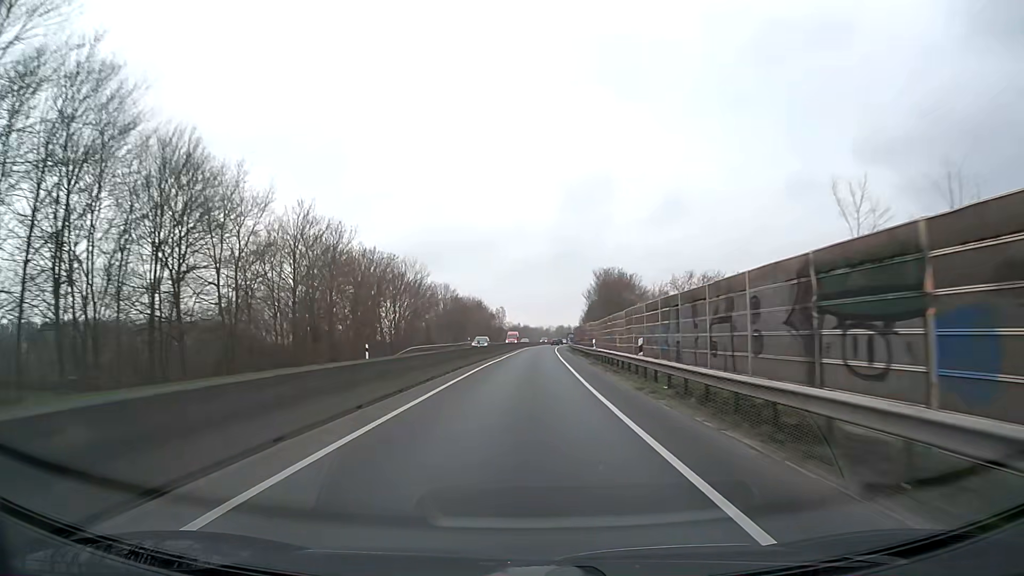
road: trunk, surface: asphalt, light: Day
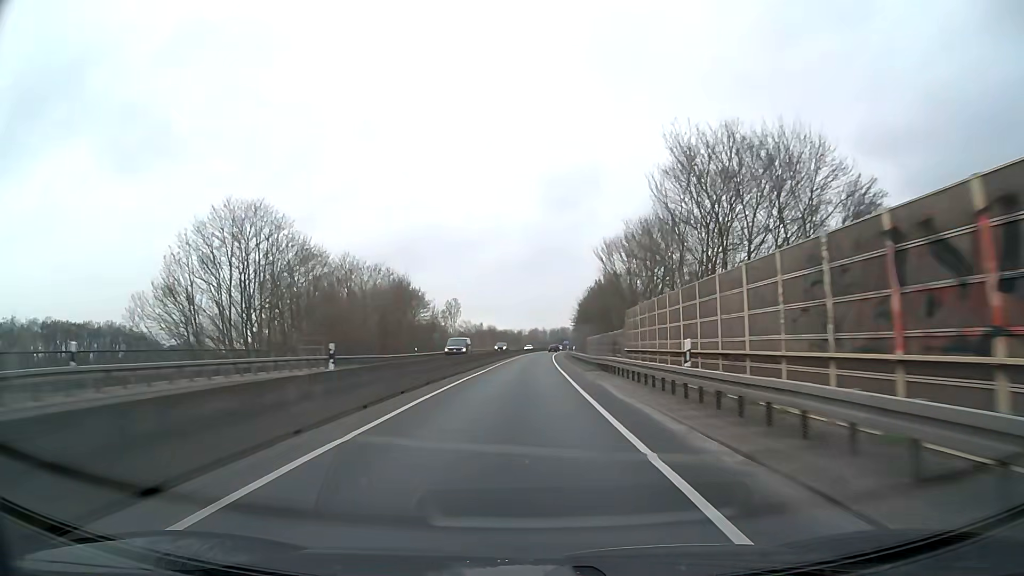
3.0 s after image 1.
(+1.8, +79.1) m; +2°
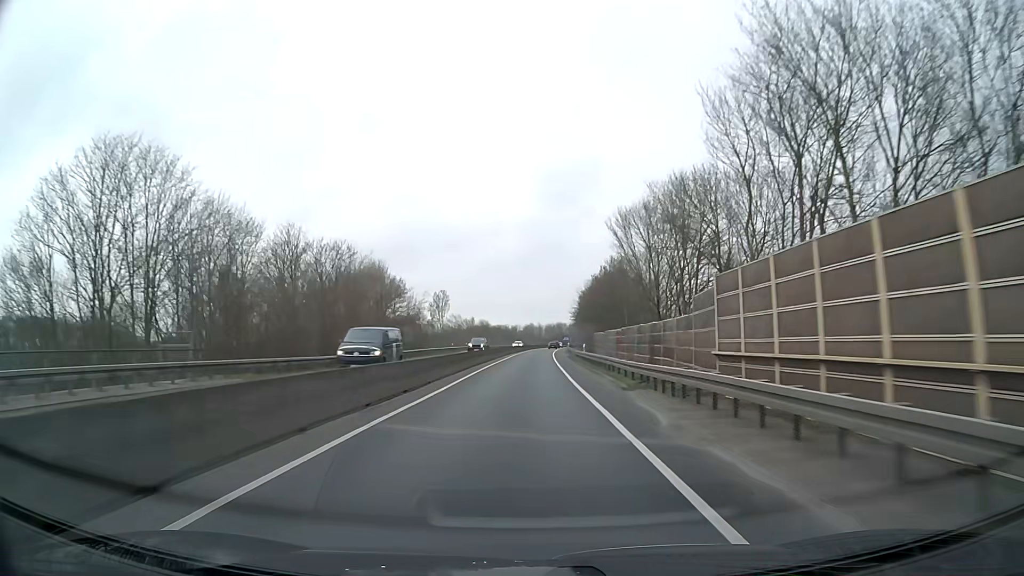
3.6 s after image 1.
(+0.1, +15.8) m; 0°
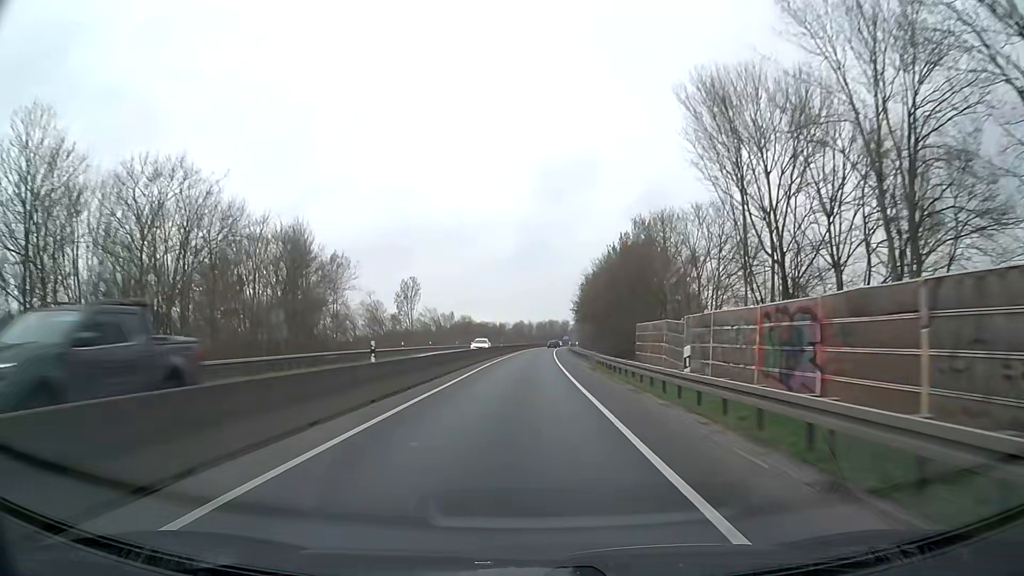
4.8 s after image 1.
(+0.2, +31.7) m; +1°
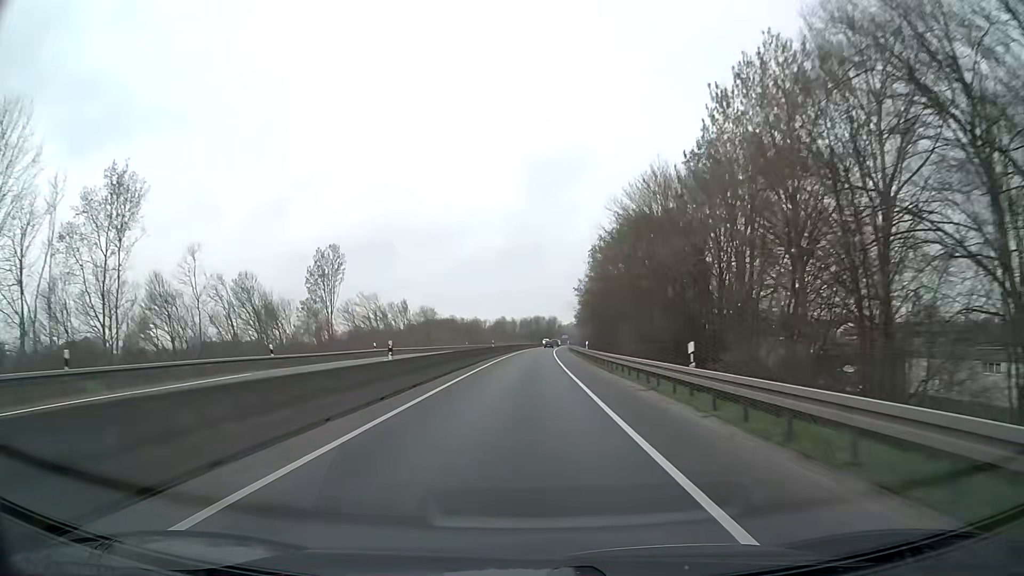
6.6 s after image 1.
(+0.6, +47.6) m; +1°
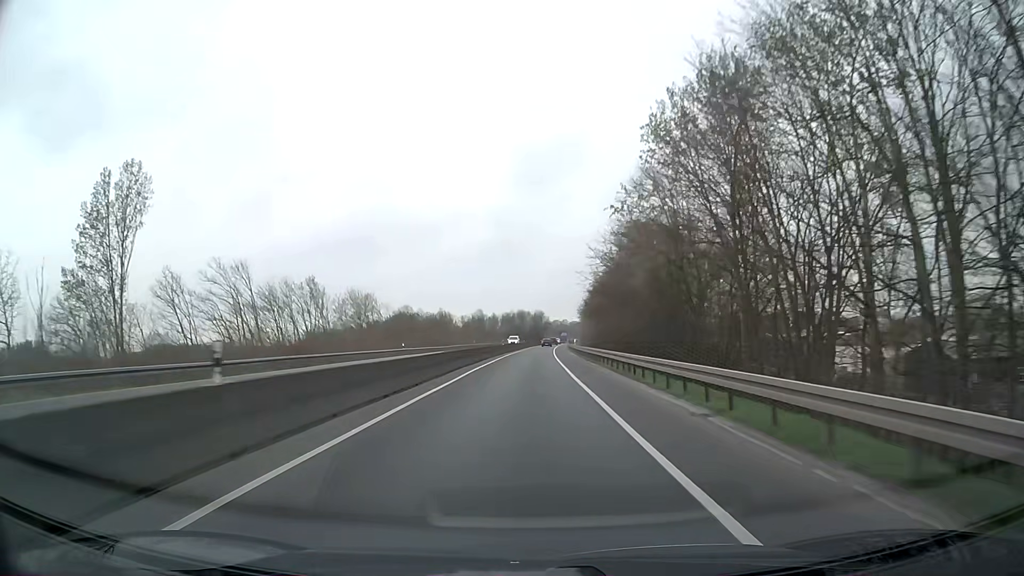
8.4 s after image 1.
(+0.7, +47.6) m; +1°
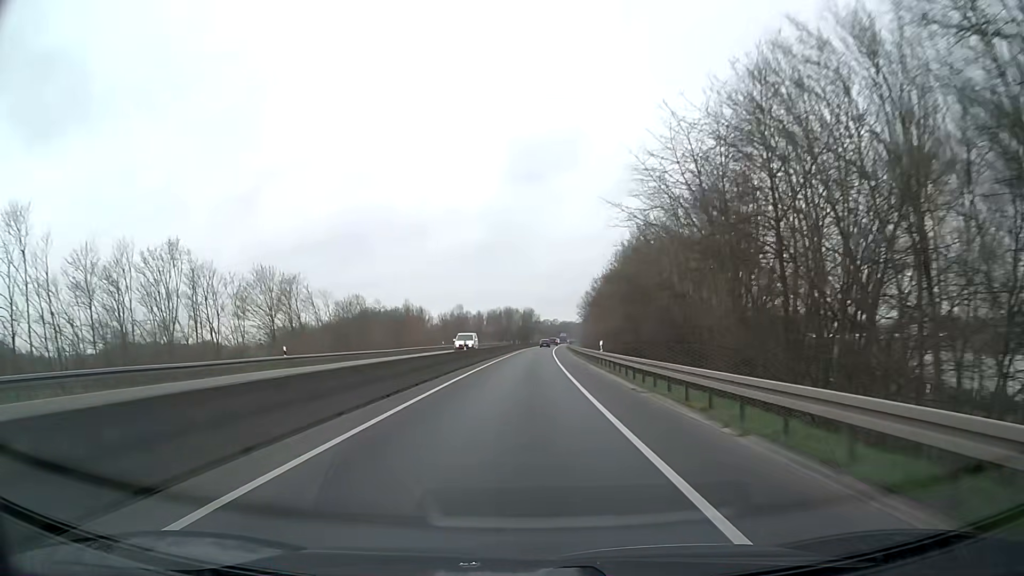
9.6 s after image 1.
(+0.3, +31.7) m; +1°
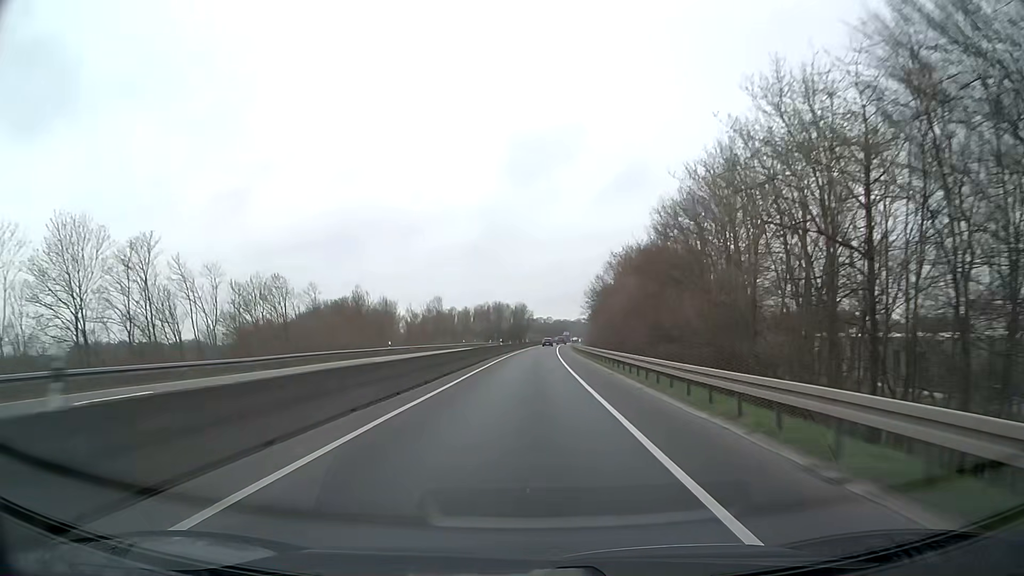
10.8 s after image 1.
(+0.1, +31.7) m; 0°
(0, +10) (0, +20) (0, +30) (+1, +40) (+1, +50) (+1, +60) (+2, +70) (+2, +80) (+3, +90) (+3, +100) m
